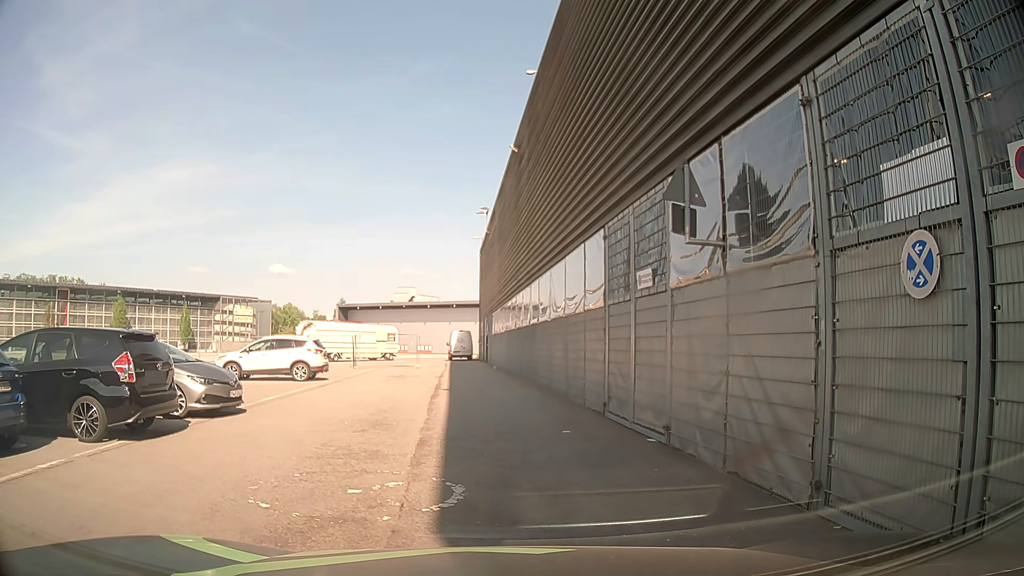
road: service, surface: asphalt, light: Day
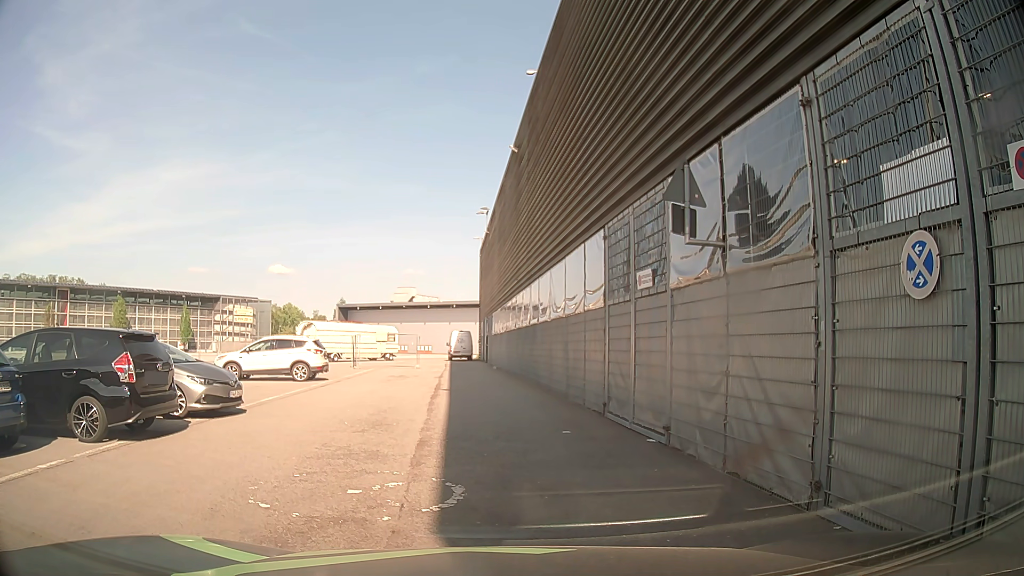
(0.0, +0.1) m; 0°
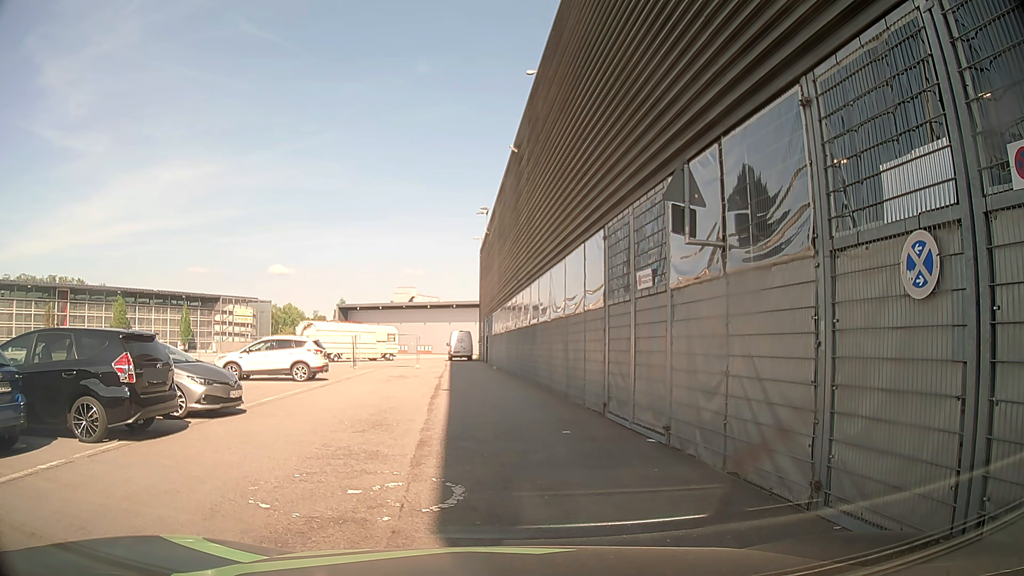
(0.0, 0.0) m; 0°
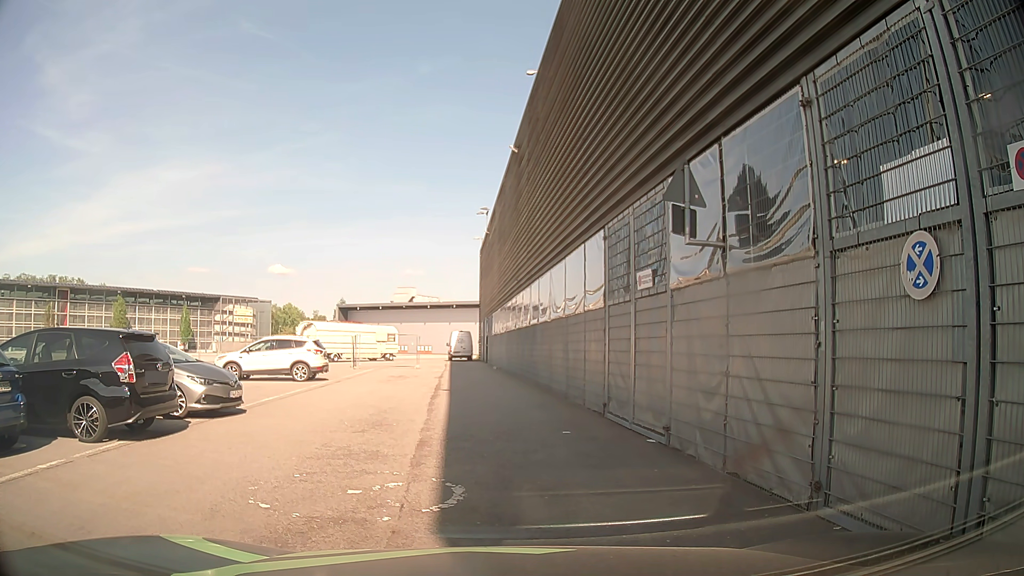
(0.0, 0.0) m; 0°
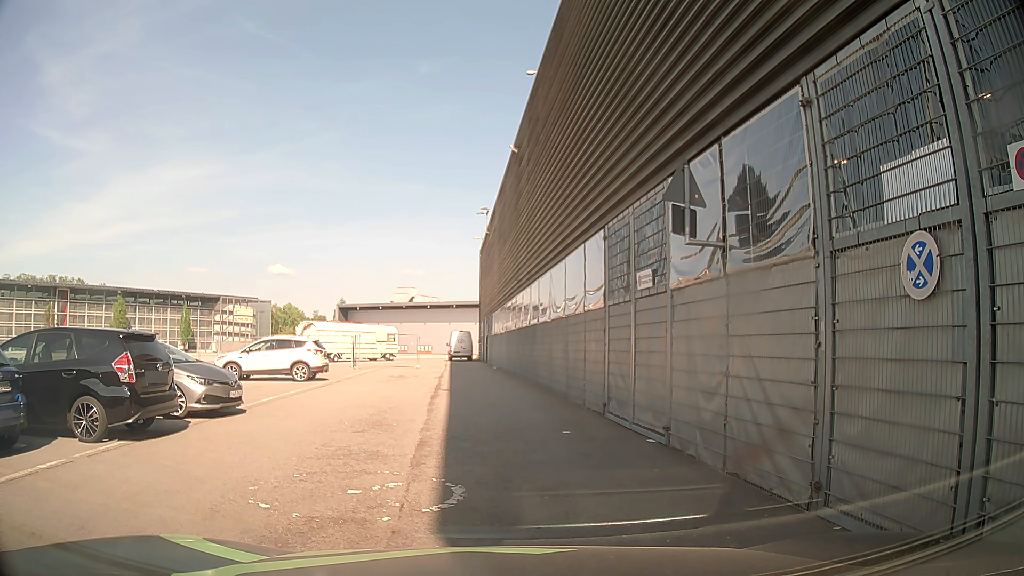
(0.0, 0.0) m; 0°
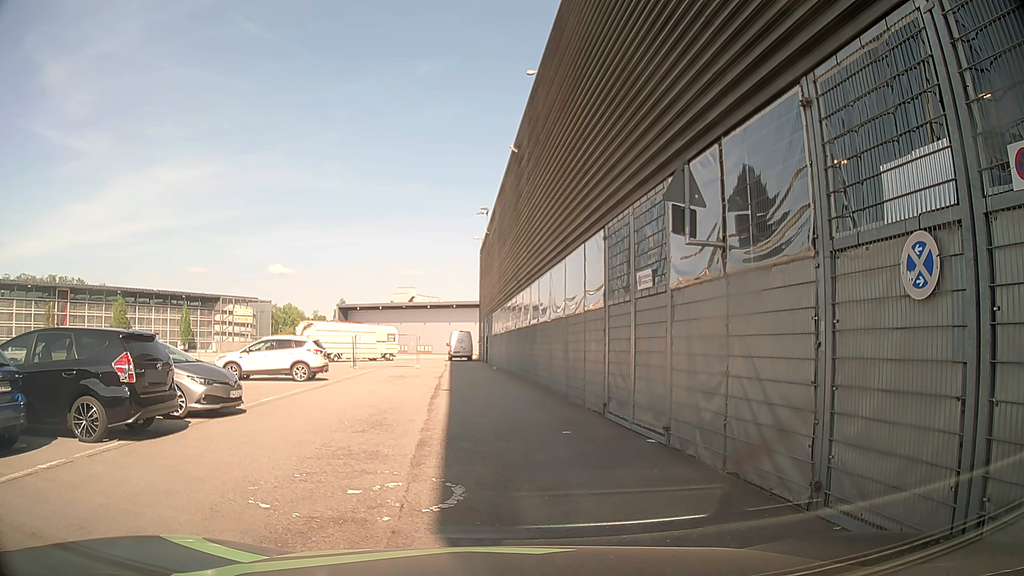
(0.0, 0.0) m; 0°
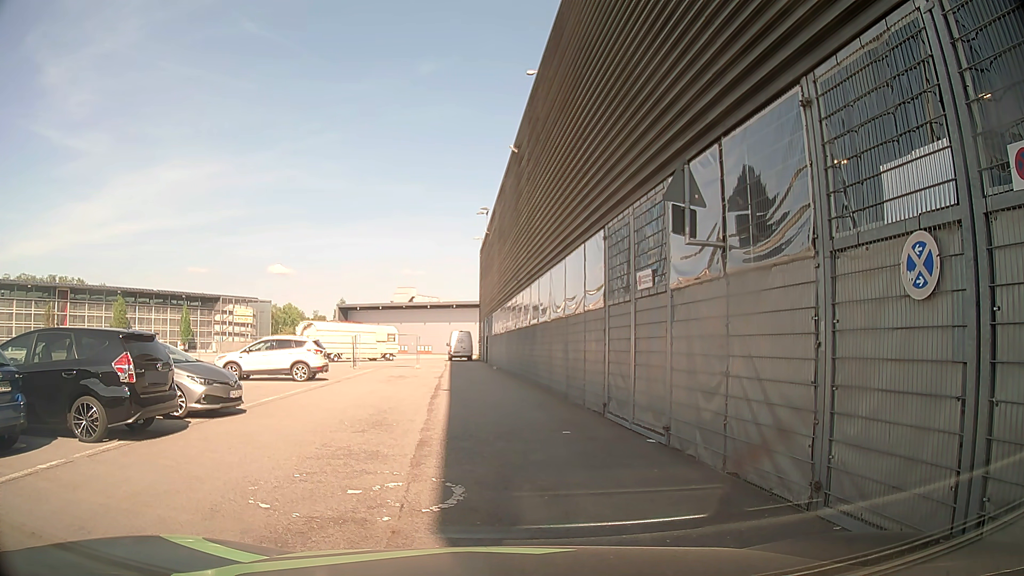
(0.0, 0.0) m; 0°
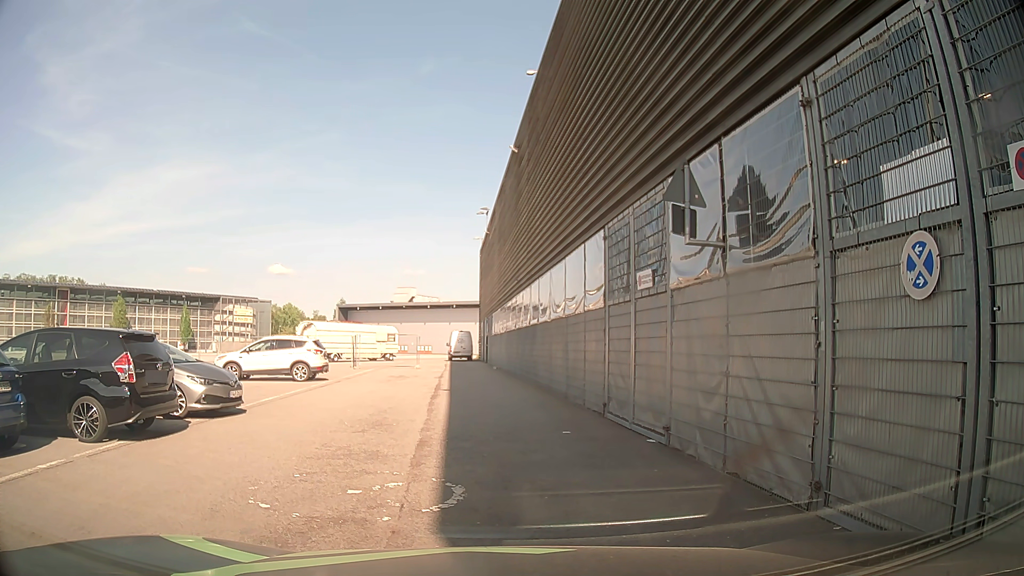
(0.0, 0.0) m; 0°
